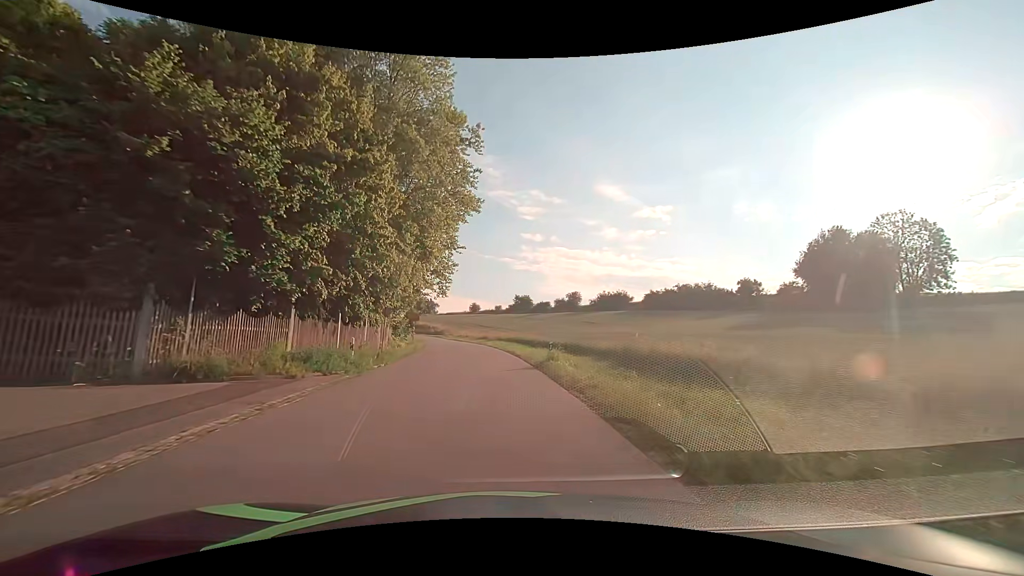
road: tertiary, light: Day
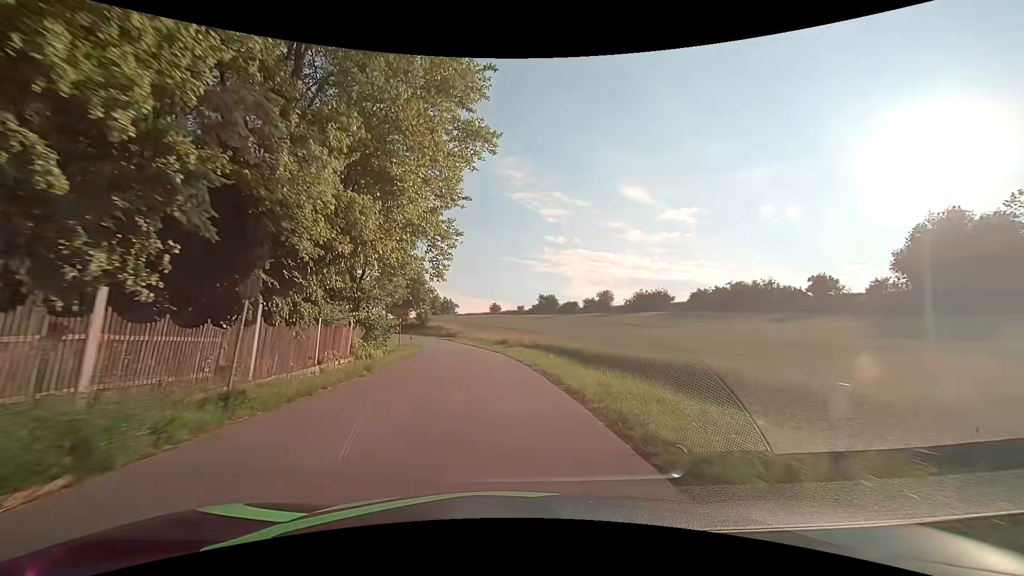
(-0.3, +15.2) m; -2°
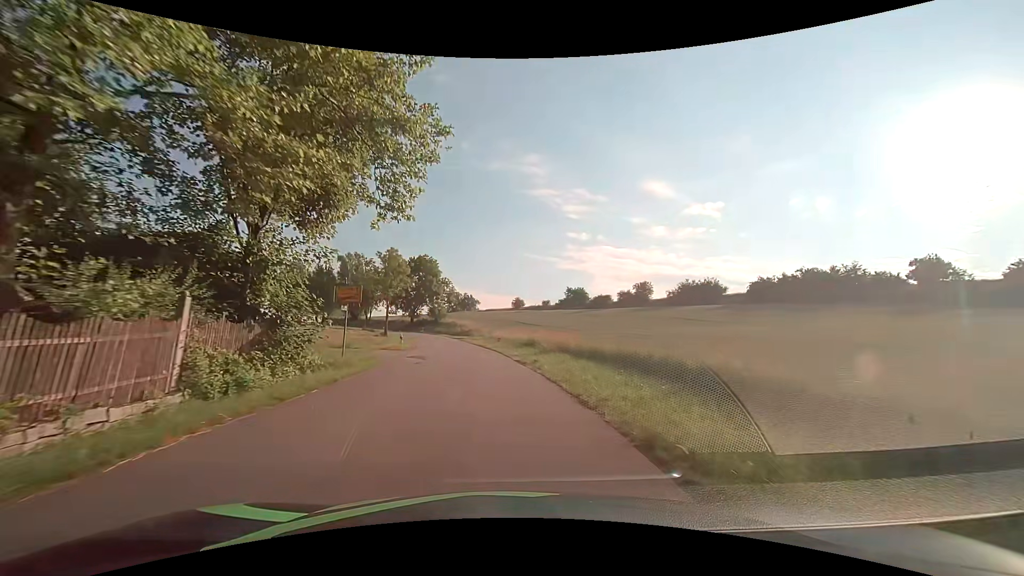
(-0.3, +15.2) m; -3°
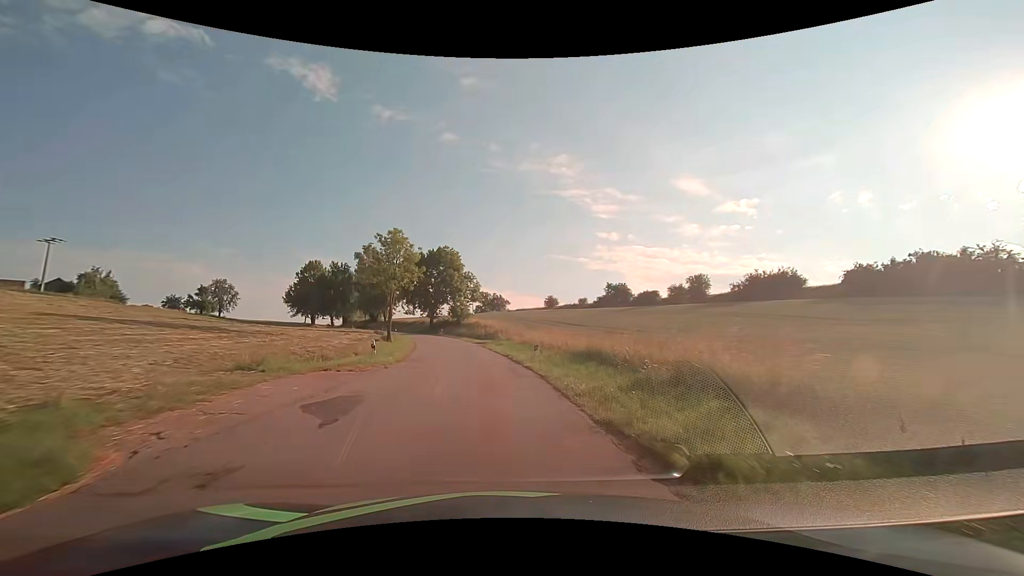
(-0.4, +15.3) m; -3°
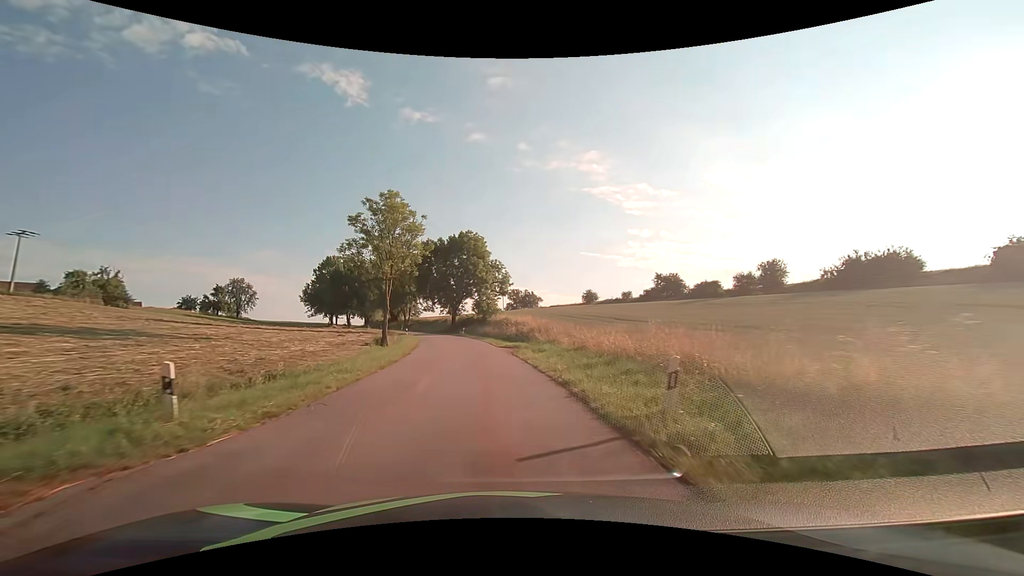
(-0.5, +15.3) m; -4°
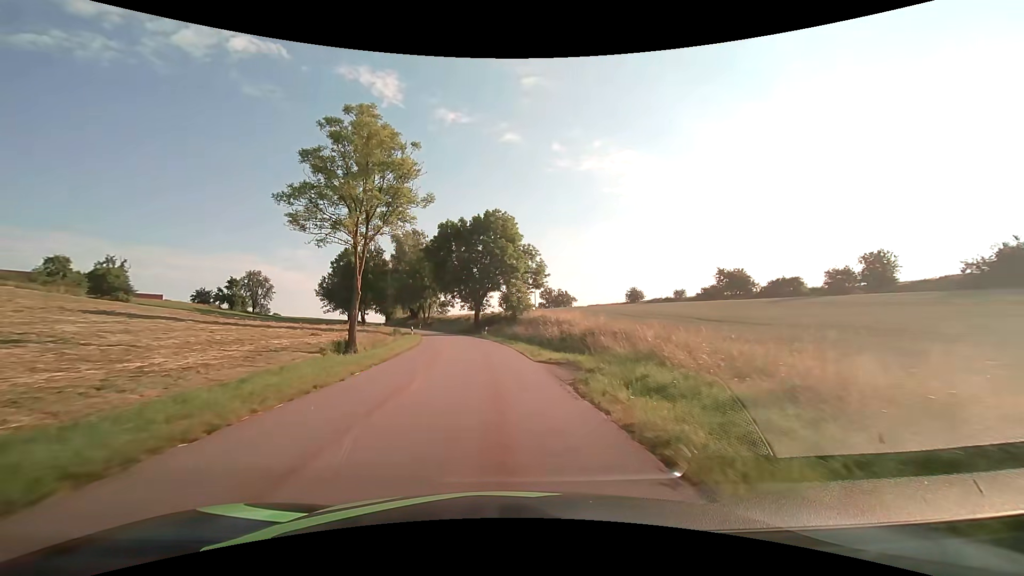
(-0.4, +15.3) m; -3°
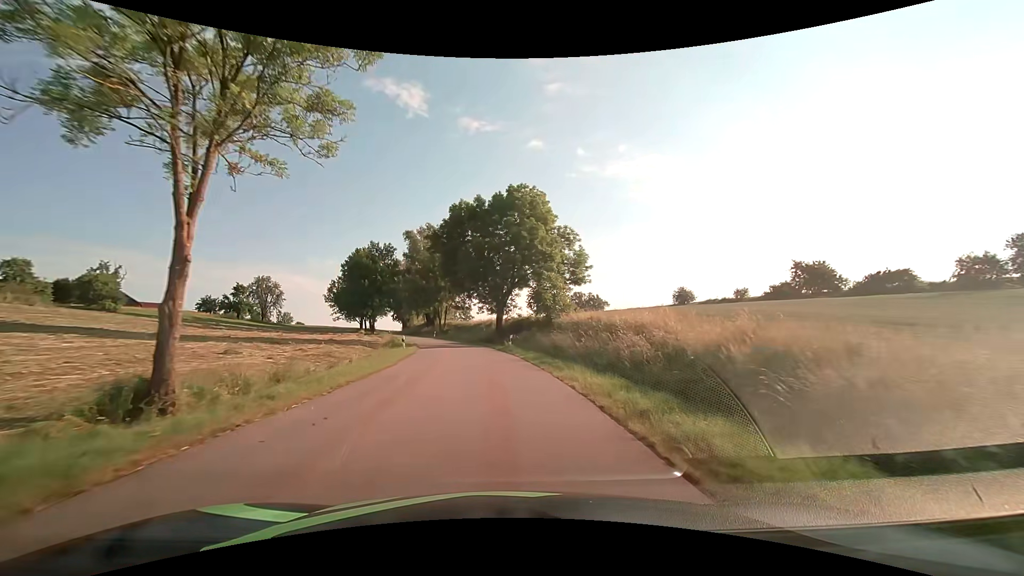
(-0.4, +15.3) m; -3°
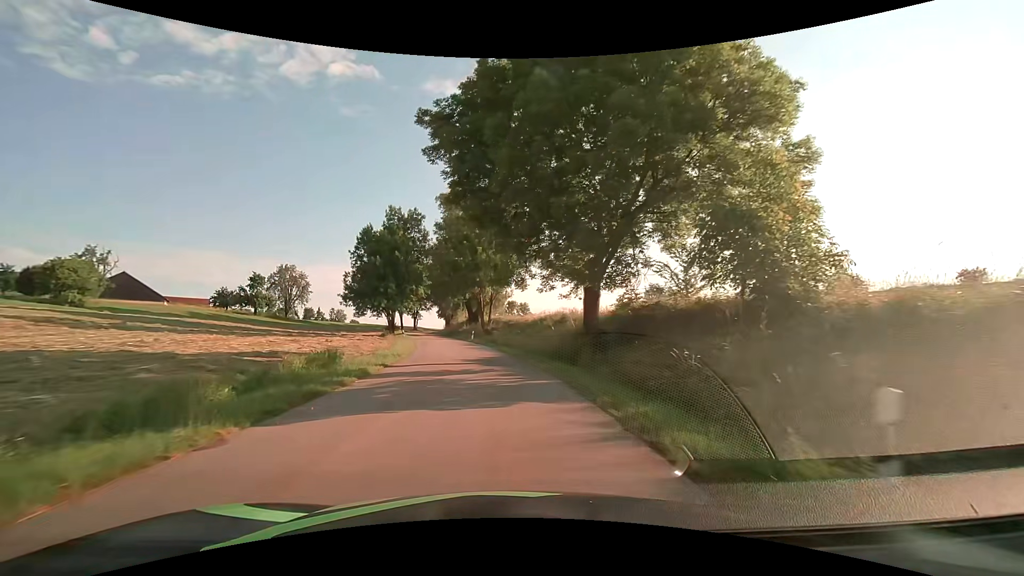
(-1.6, +30.3) m; -7°
(0, +10) (-1, +20) (-2, +30) (-3, +40) (-5, +50) (-7, +59) (-9, +69) (-12, +79) (-14, +89) (-16, +98) m
